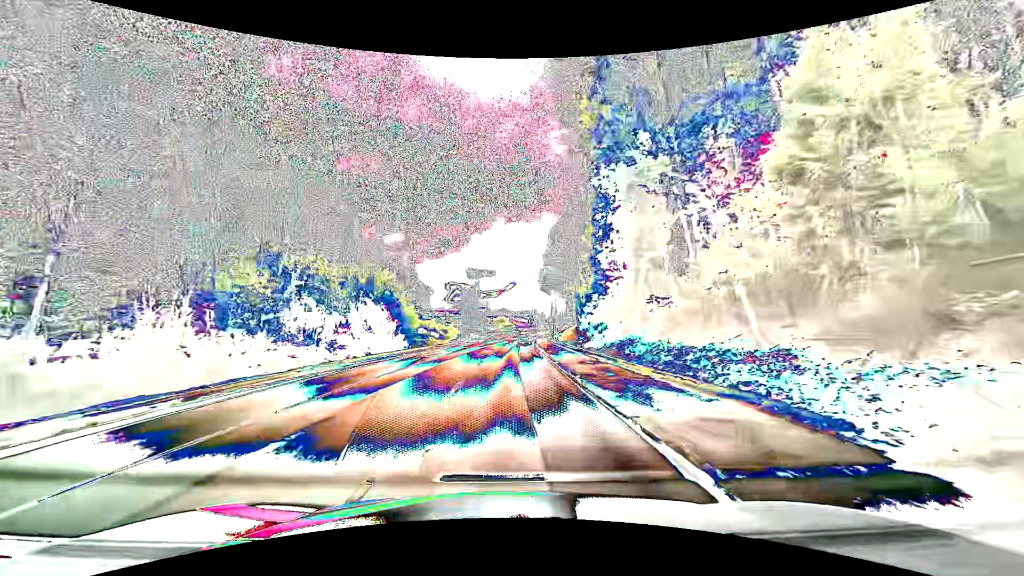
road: tertiary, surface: asphalt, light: Day
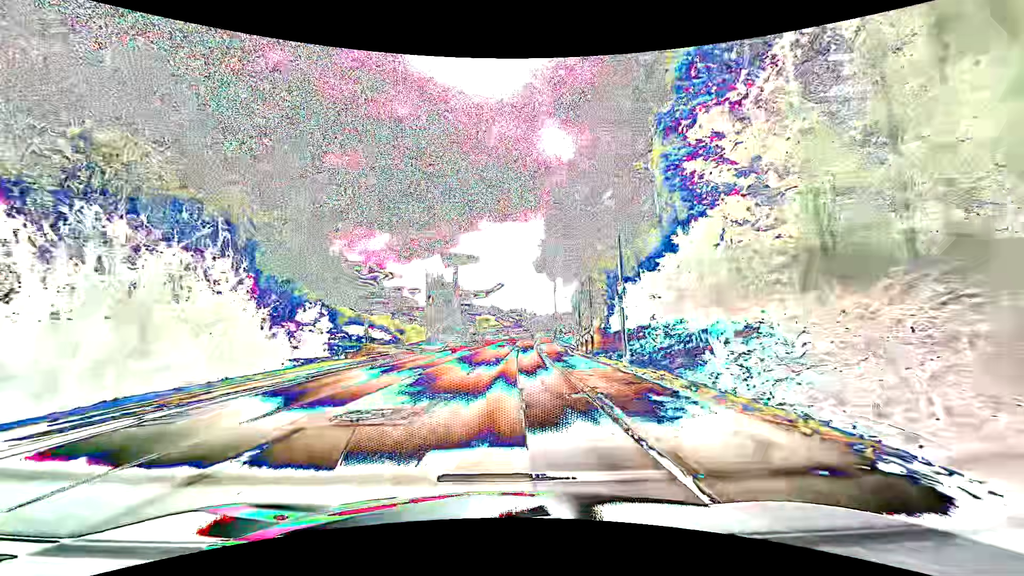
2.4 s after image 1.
(+0.4, +30.4) m; +2°
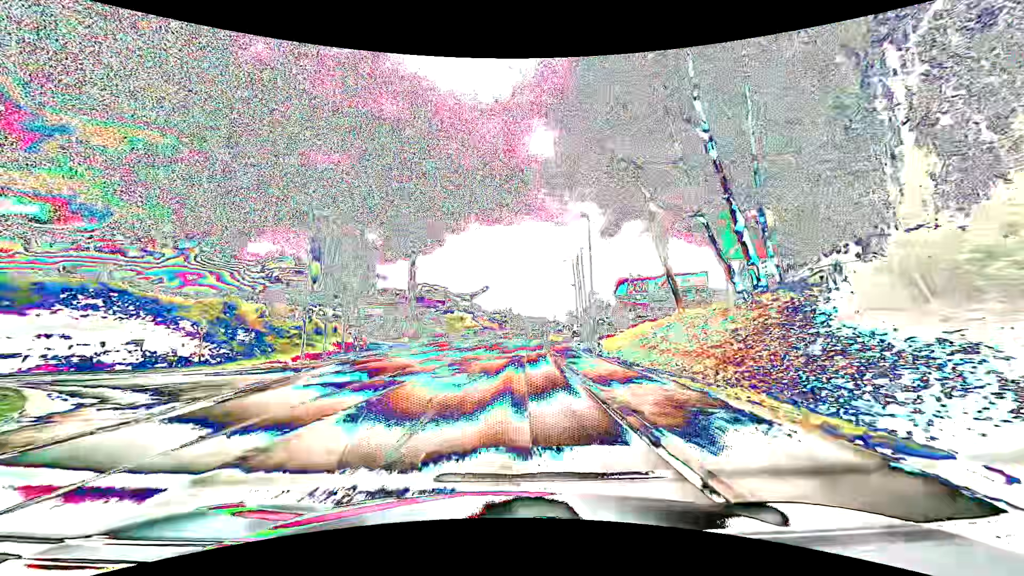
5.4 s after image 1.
(+0.2, +38.0) m; +1°
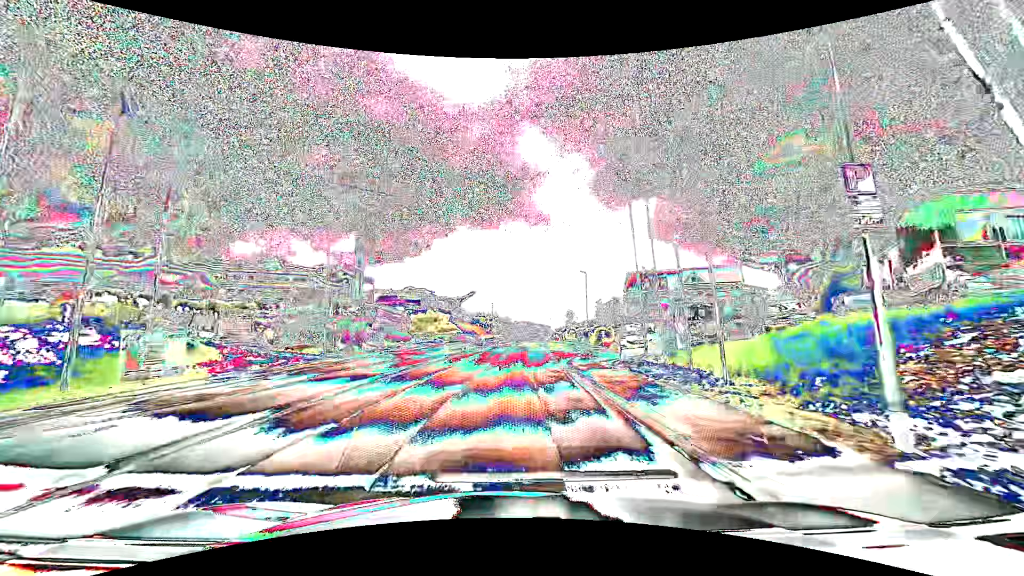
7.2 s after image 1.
(+0.4, +22.7) m; +2°
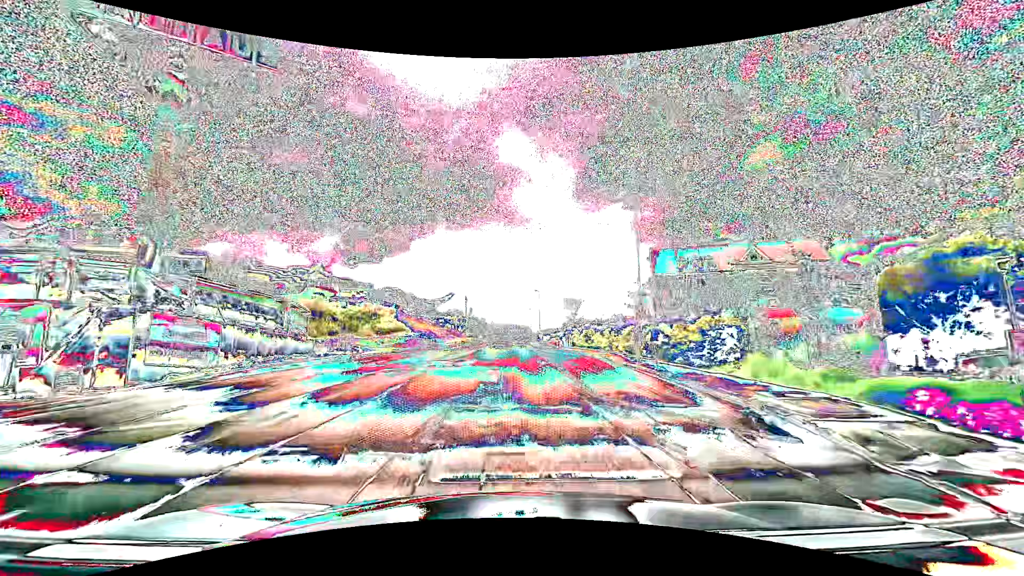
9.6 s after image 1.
(+0.7, +30.4) m; +2°
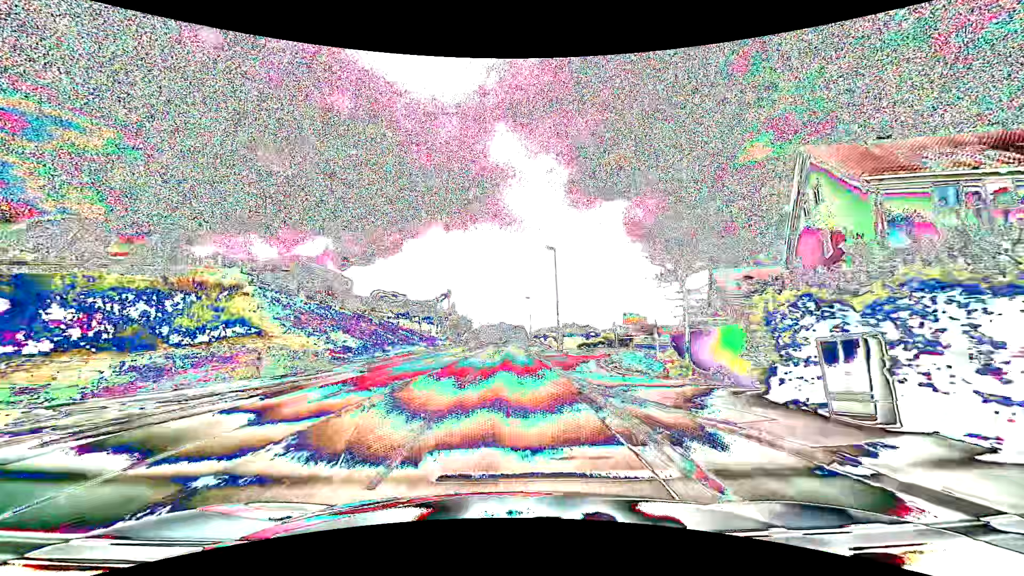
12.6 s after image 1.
(+0.6, +38.0) m; +1°
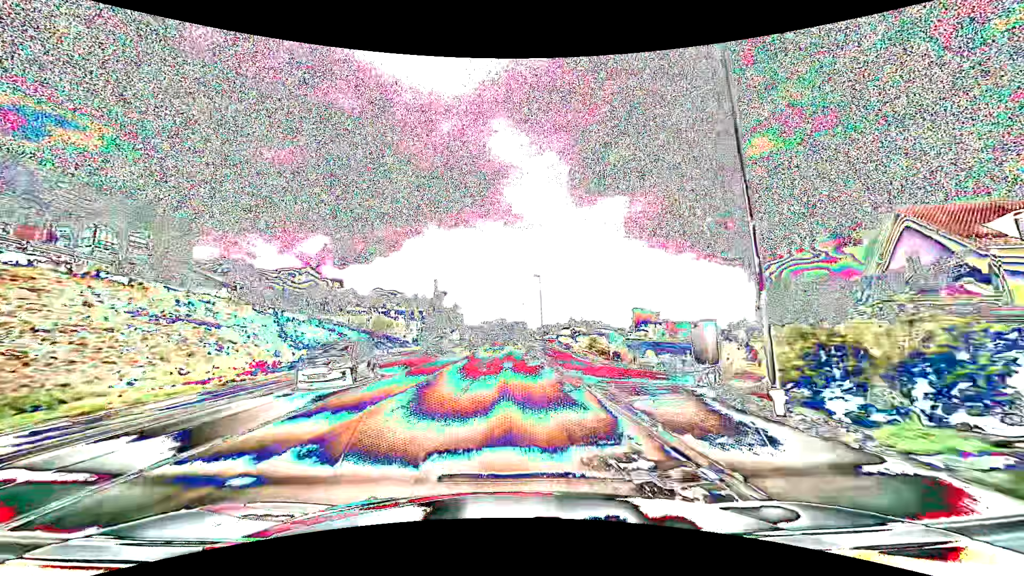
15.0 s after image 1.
(-0.3, +30.5) m; 0°
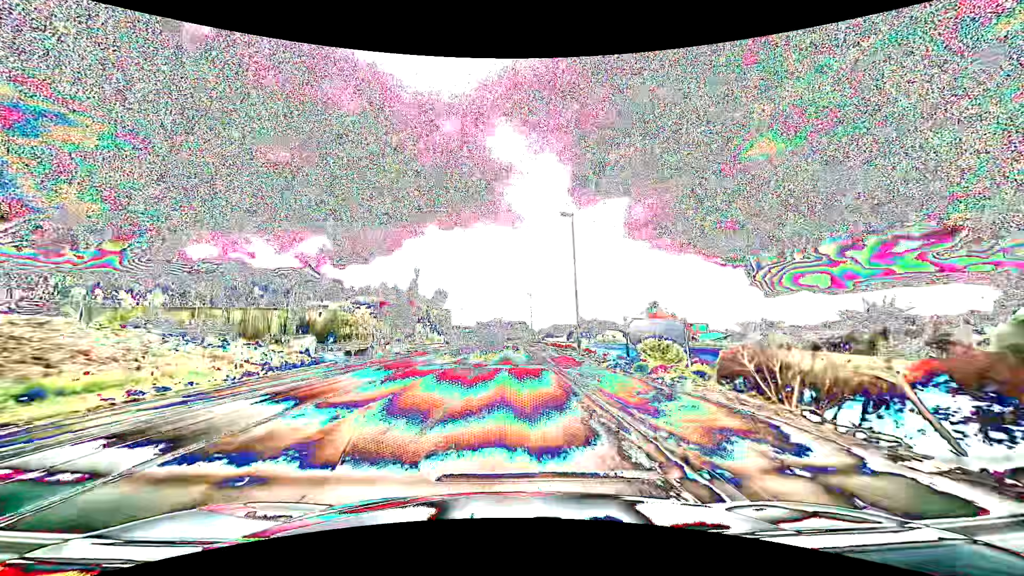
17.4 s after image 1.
(+0.1, +30.6) m; 0°
(0, +10) (0, +20) (0, +30) (0, +40) (0, +50) (0, +60) (0, +70) (0, +80) (0, +90) (0, +100) m
